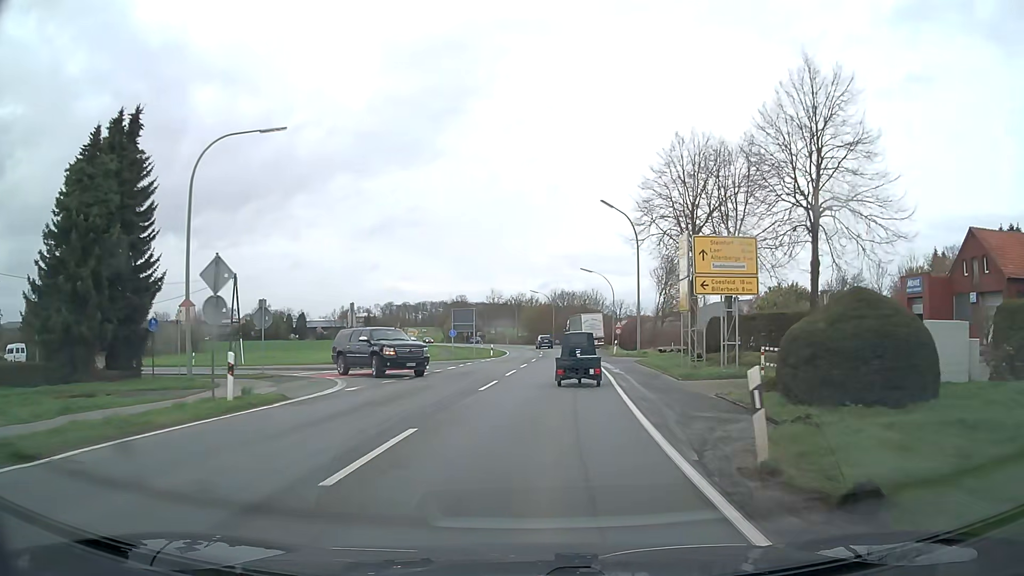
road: secondary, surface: asphalt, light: Day
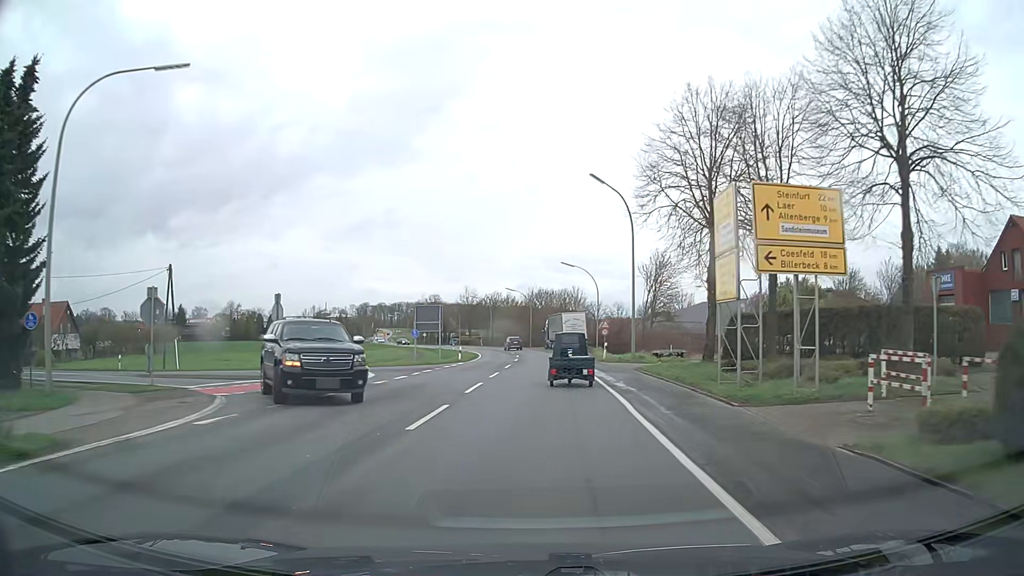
(+0.2, +7.7) m; +2°
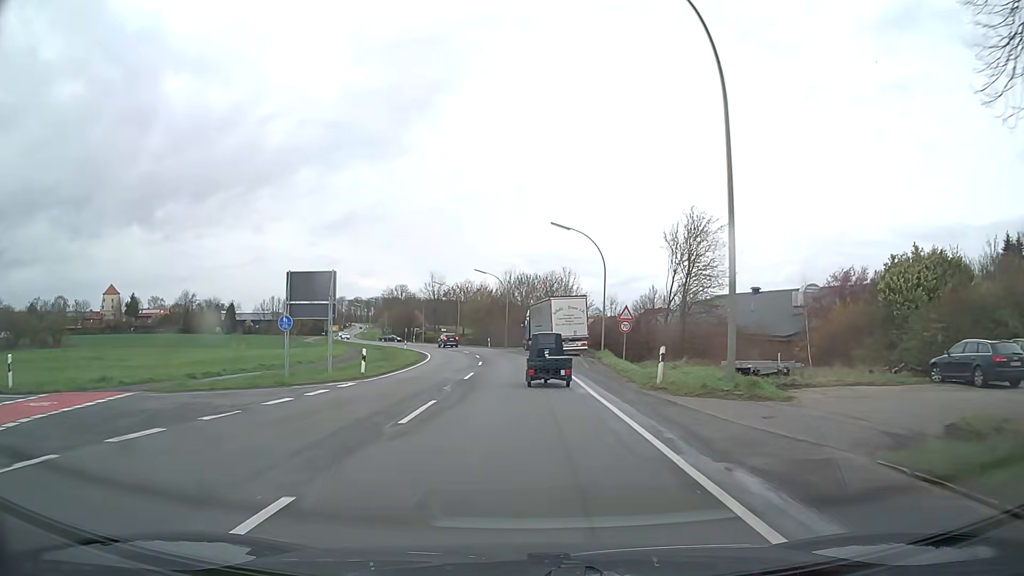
(+0.7, +23.2) m; +2°
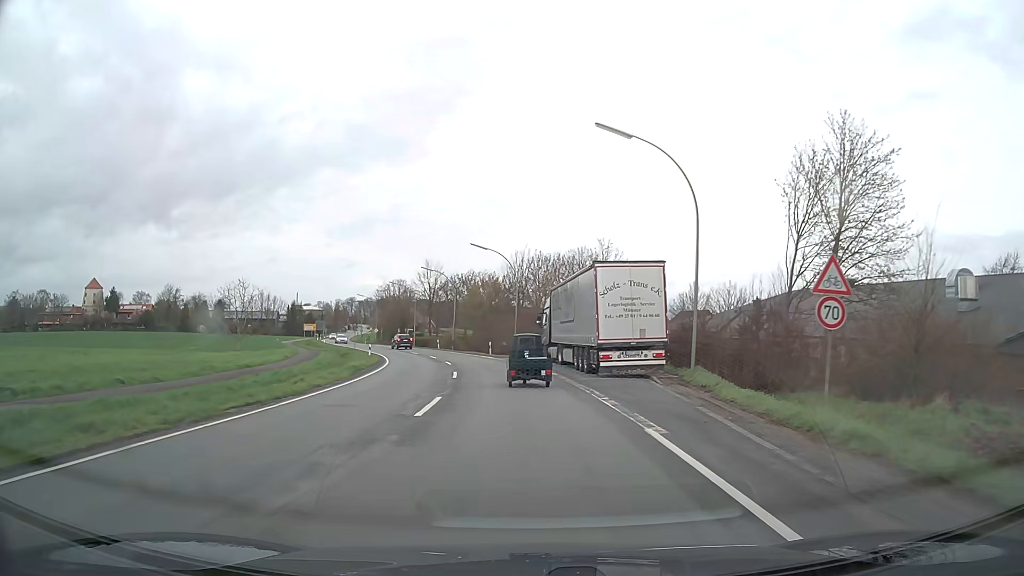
(-0.3, +23.0) m; -2°
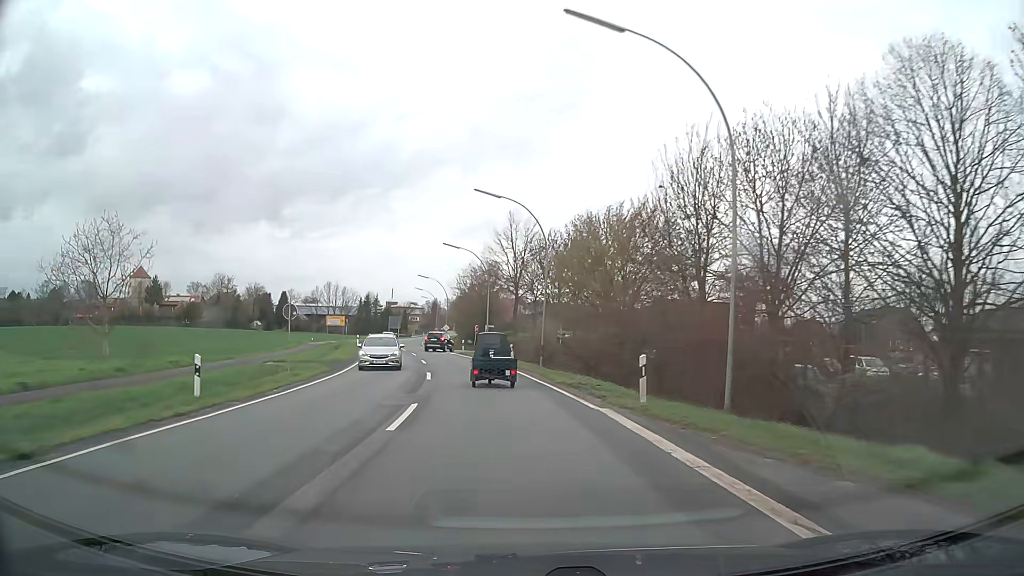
(-2.4, +39.3) m; -9°
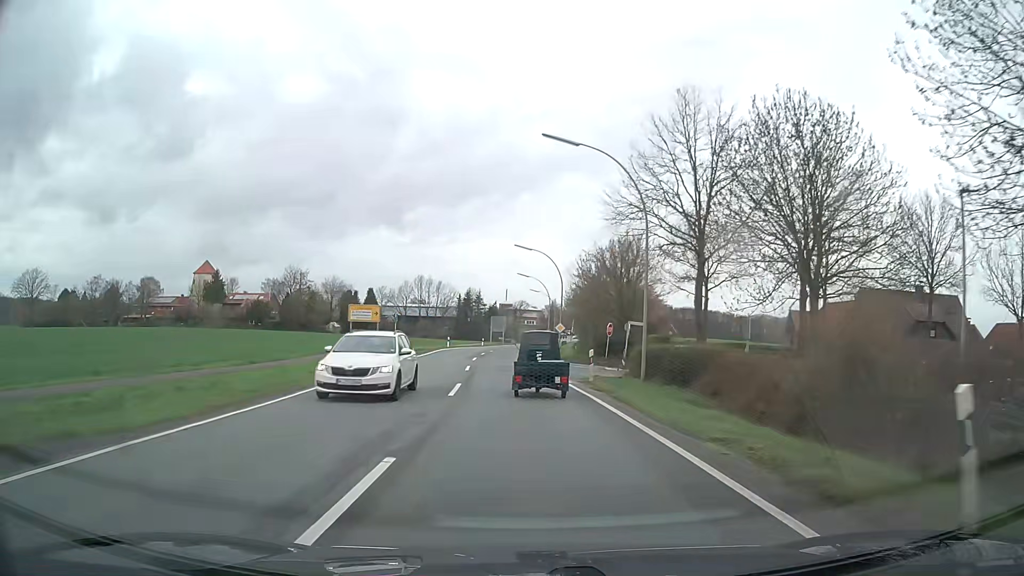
(-2.9, +31.2) m; -10°
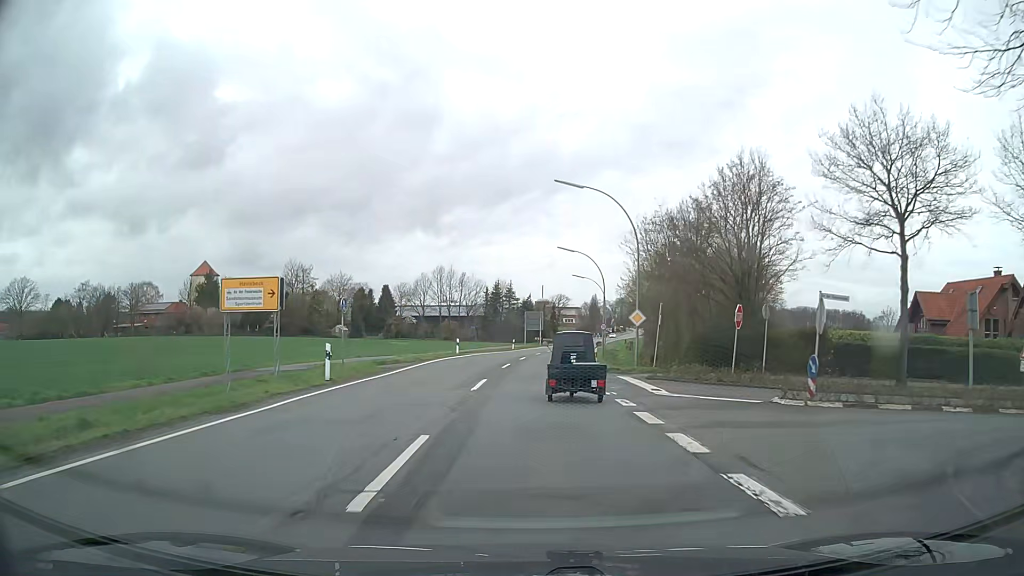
(-0.7, +22.7) m; -3°
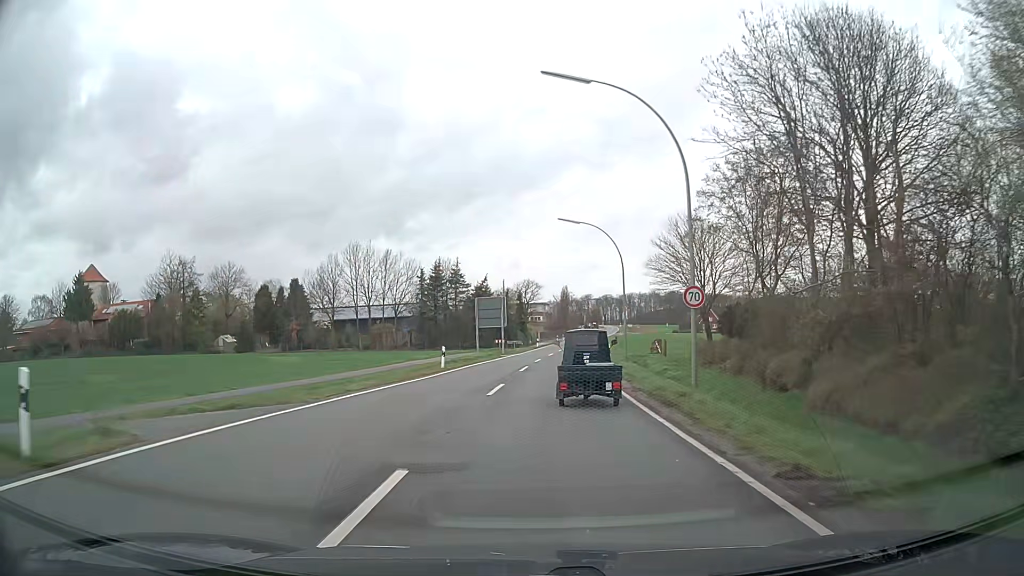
(+0.8, +38.2) m; +3°
(0, +10) (+1, +20) (+1, +30) (+2, +40) (+3, +50) (+4, +60) (+4, +70) (+4, +80) (+5, +90) (+6, +100) m
